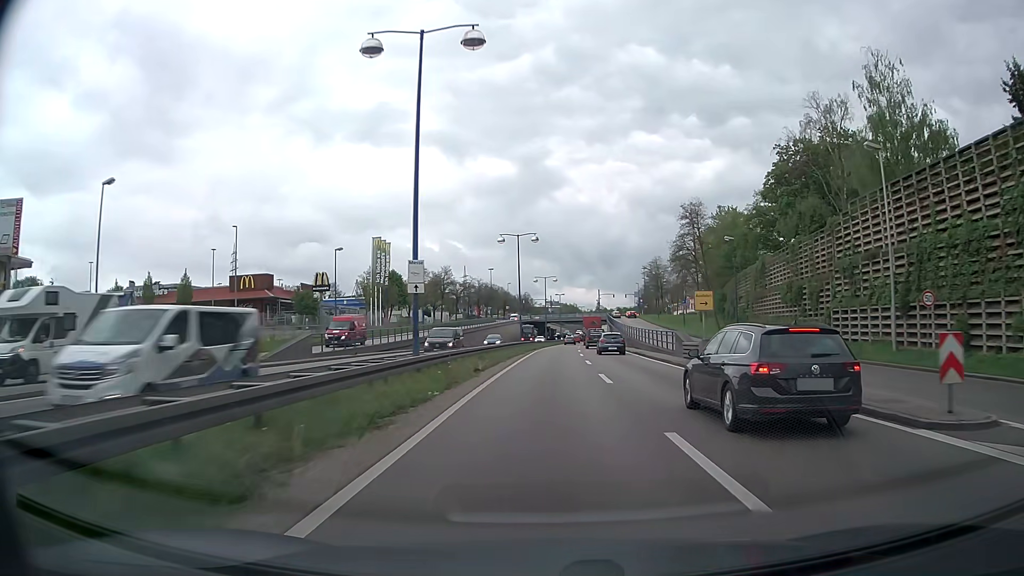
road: trunk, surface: asphalt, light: Day
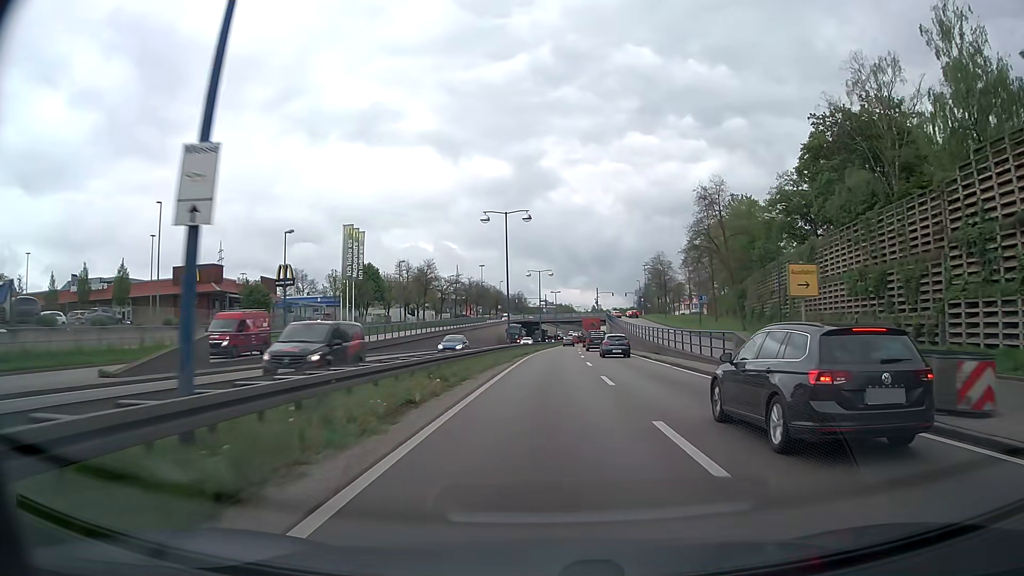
(0.0, +11.8) m; 0°
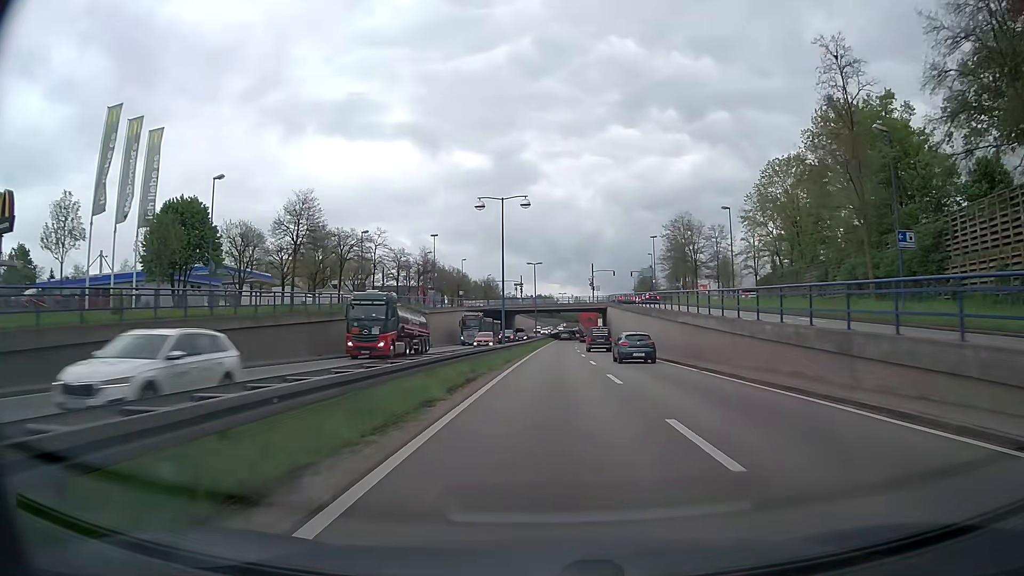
(+0.7, +47.0) m; +2°
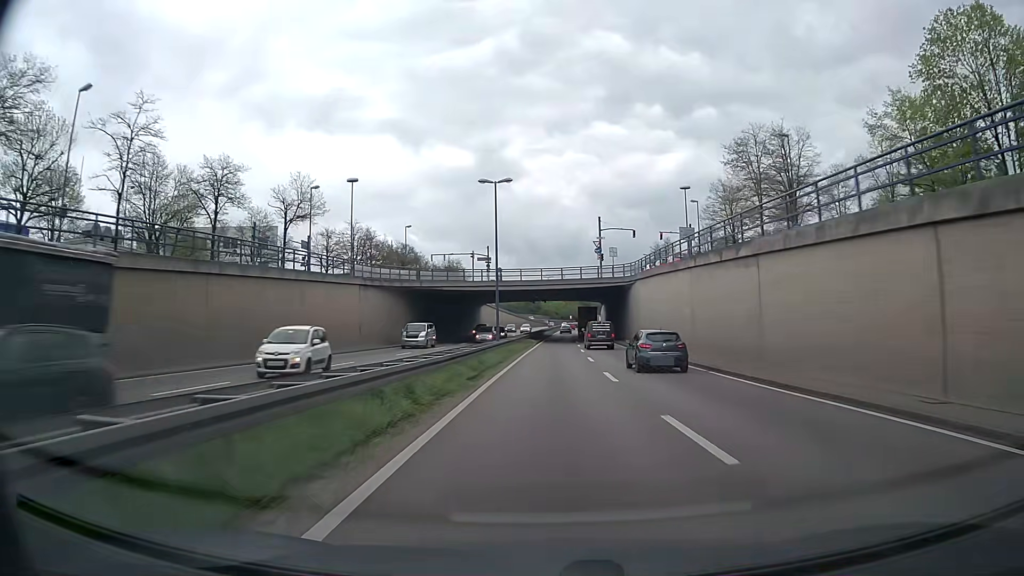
(+0.7, +46.9) m; +2°
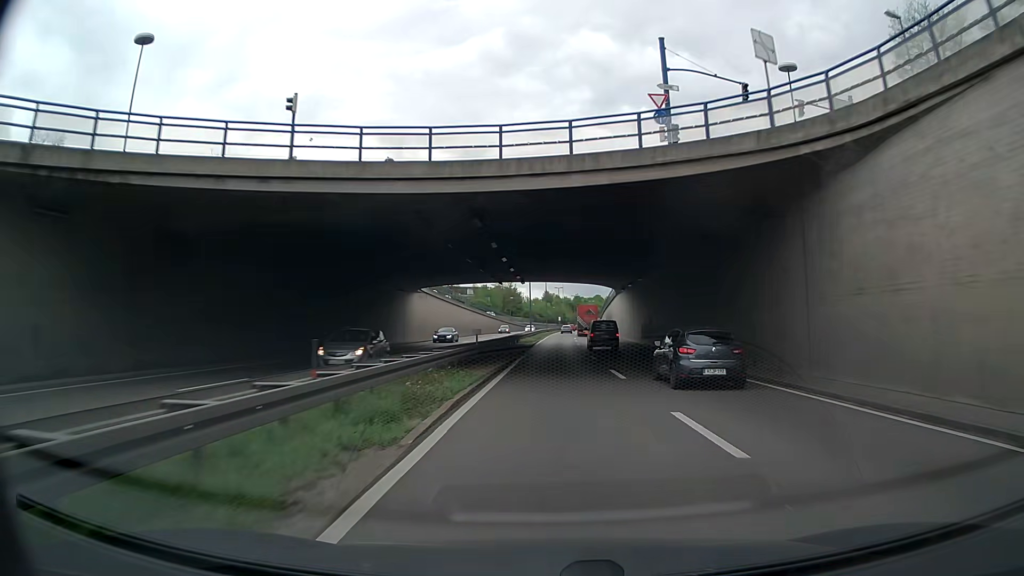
(+0.5, +47.0) m; +1°
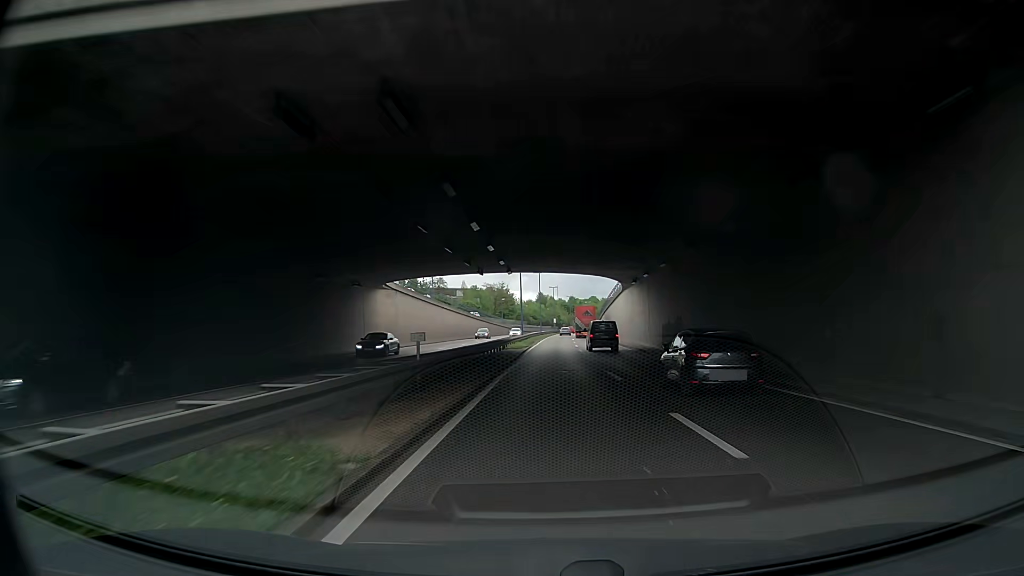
(0.0, +11.7) m; 0°
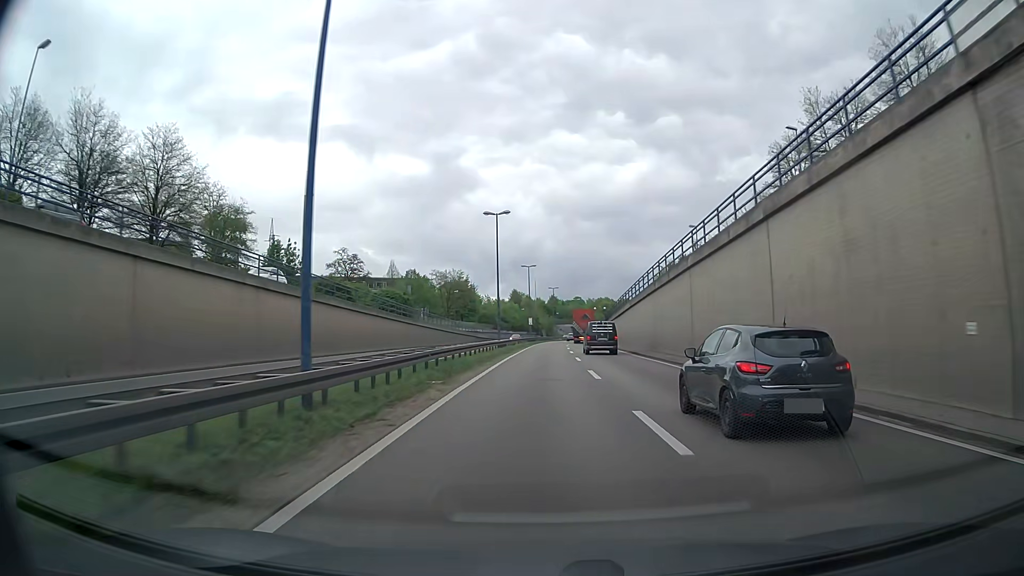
(-1.3, +58.7) m; +2°
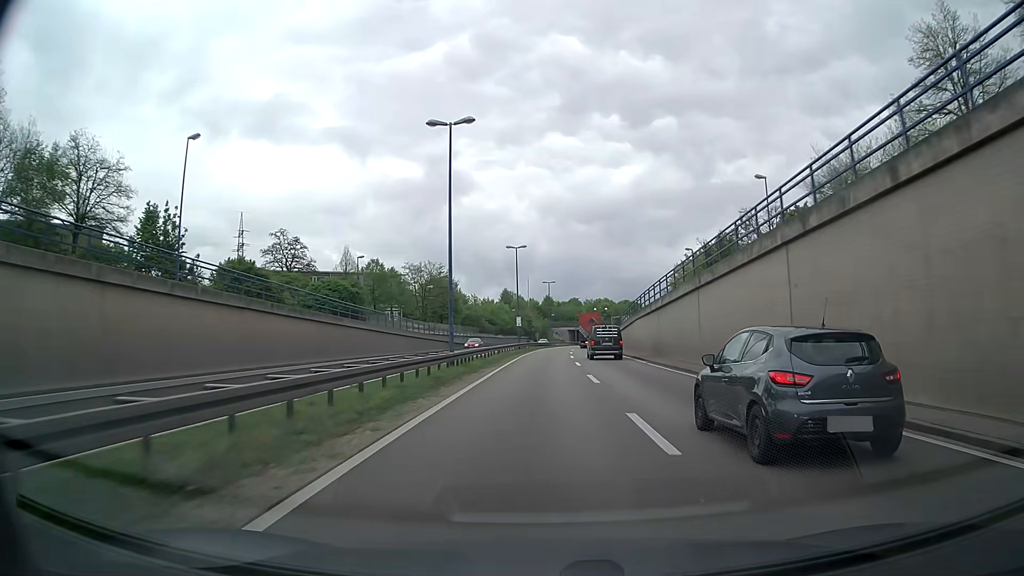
(0.0, +23.4) m; 0°
(0, +10) (0, +20) (0, +30) (0, +40) (0, +50) (+1, +60) (+1, +70) (+2, +80) (+3, +90) (+4, +100) m
